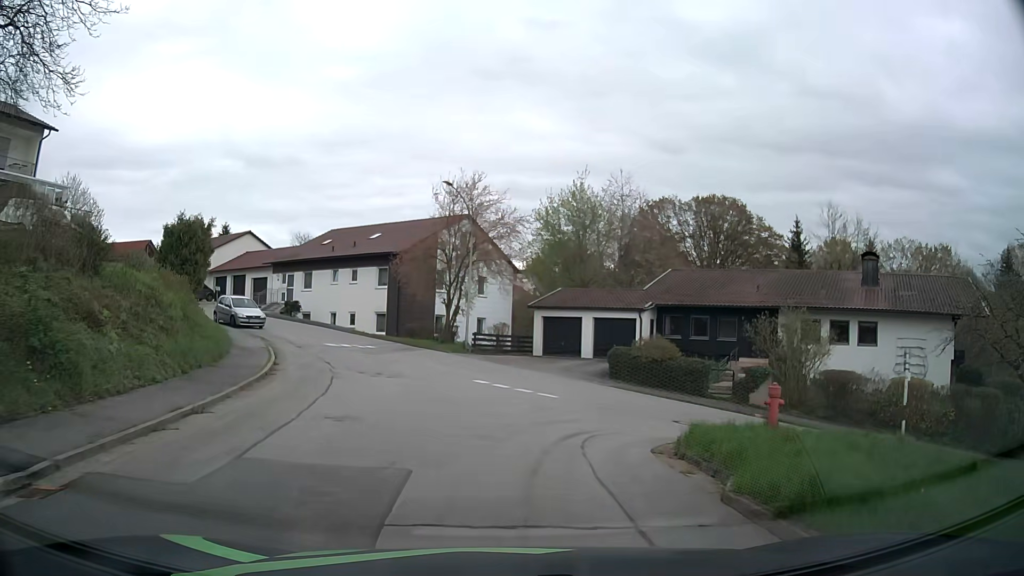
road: residential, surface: asphalt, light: Day
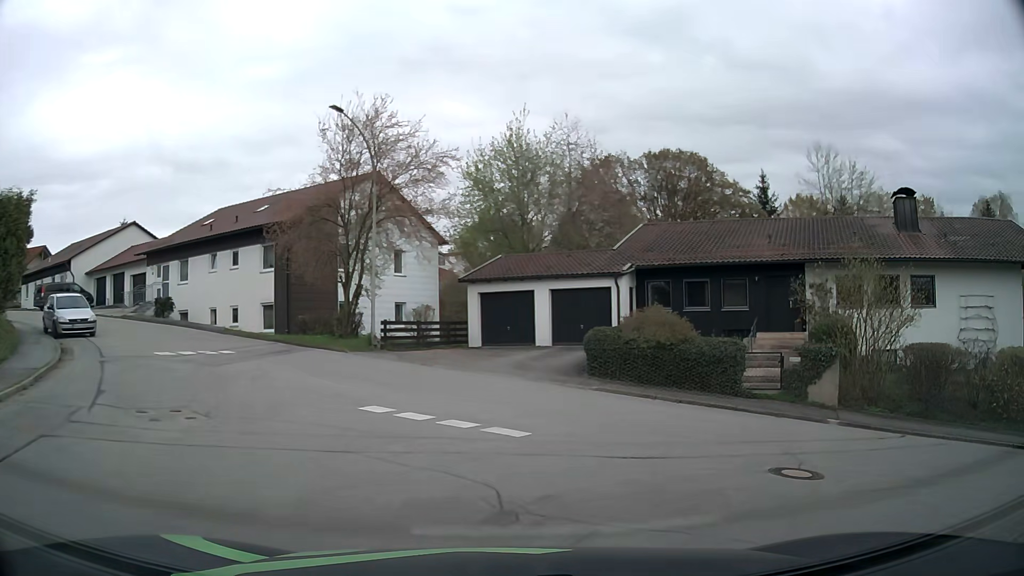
(+0.1, +9.6) m; +7°
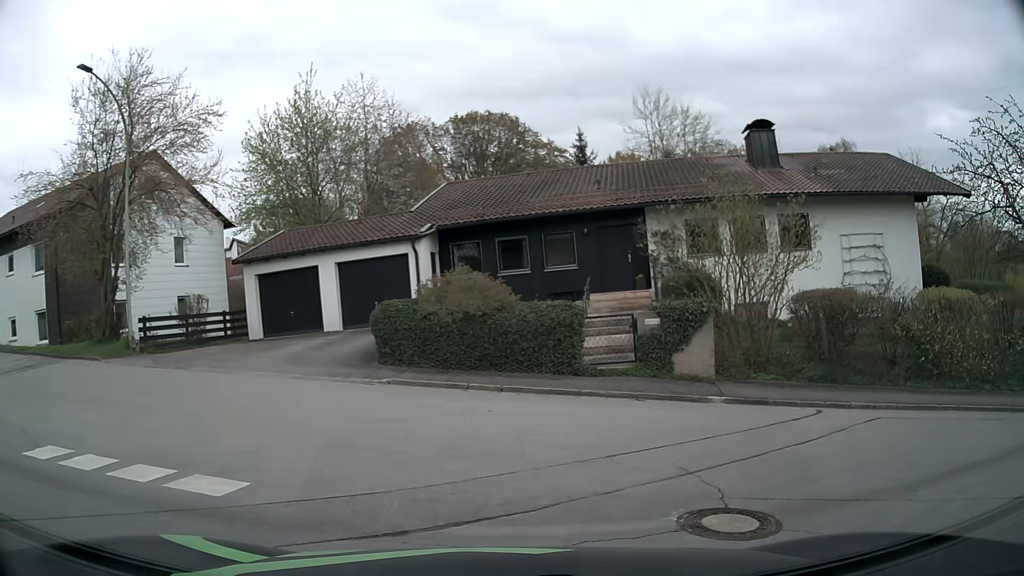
(+0.6, +4.0) m; +16°
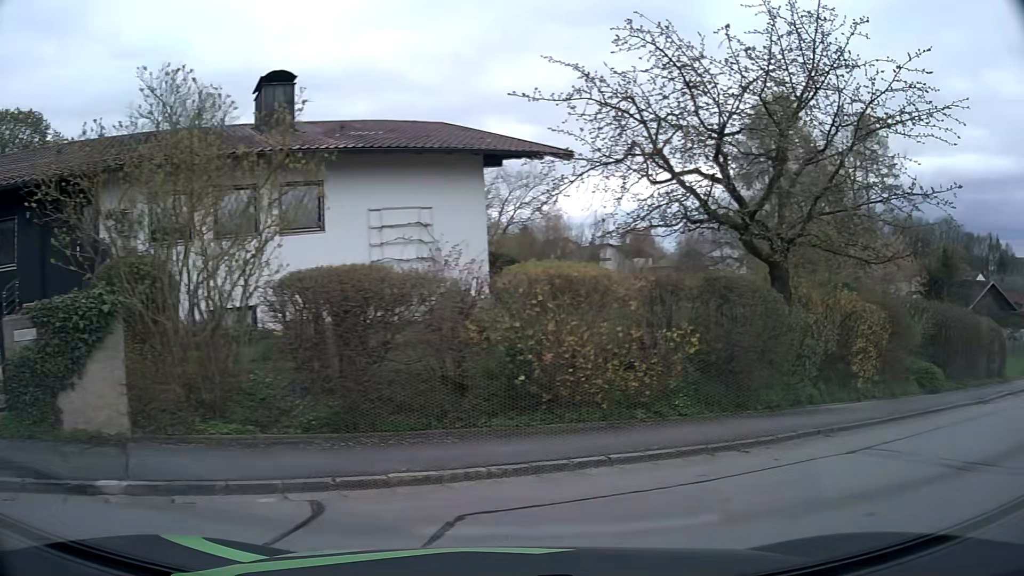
(+1.8, +6.2) m; +38°
